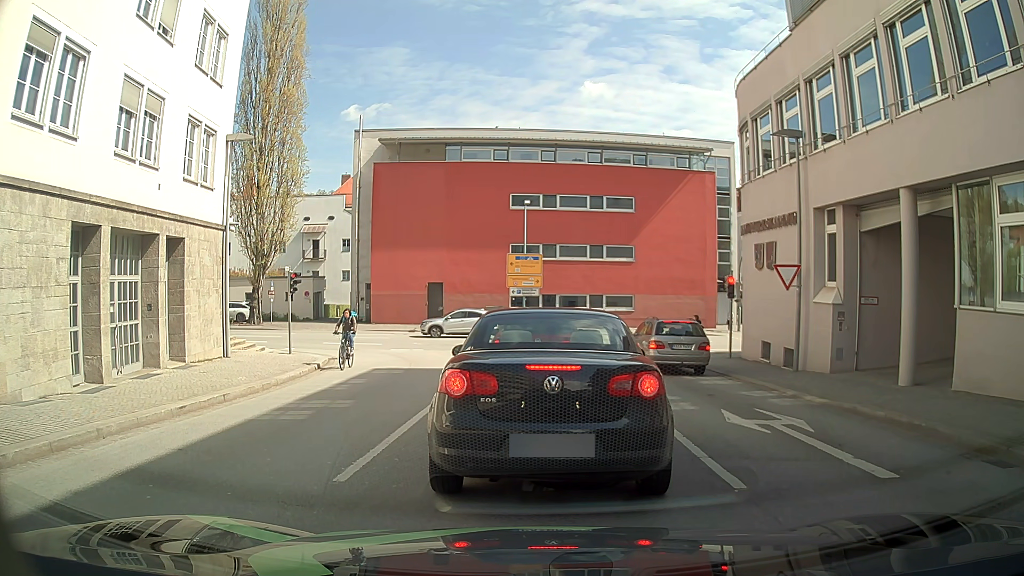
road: tertiary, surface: asphalt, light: Day
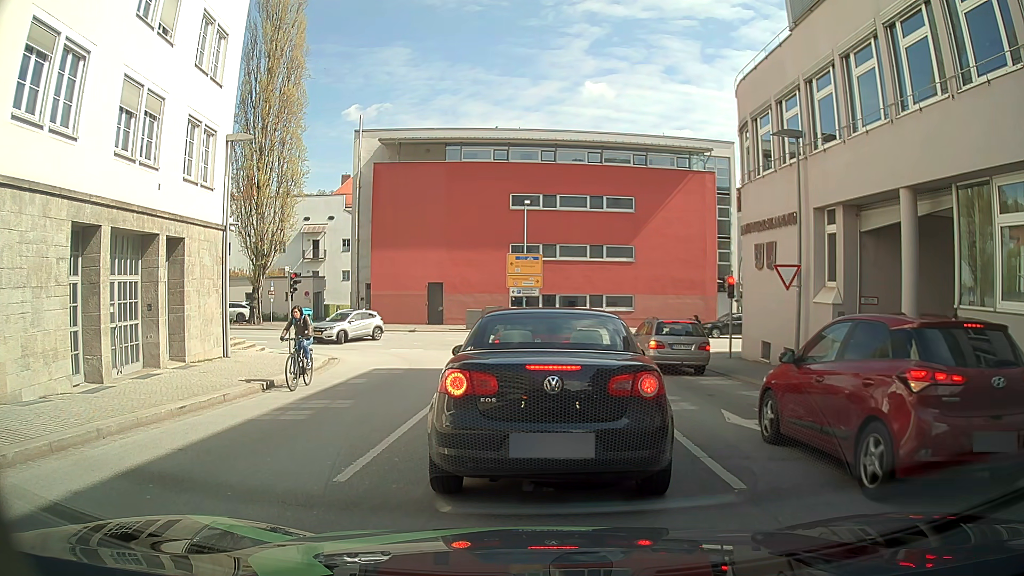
(0.0, 0.0) m; 0°
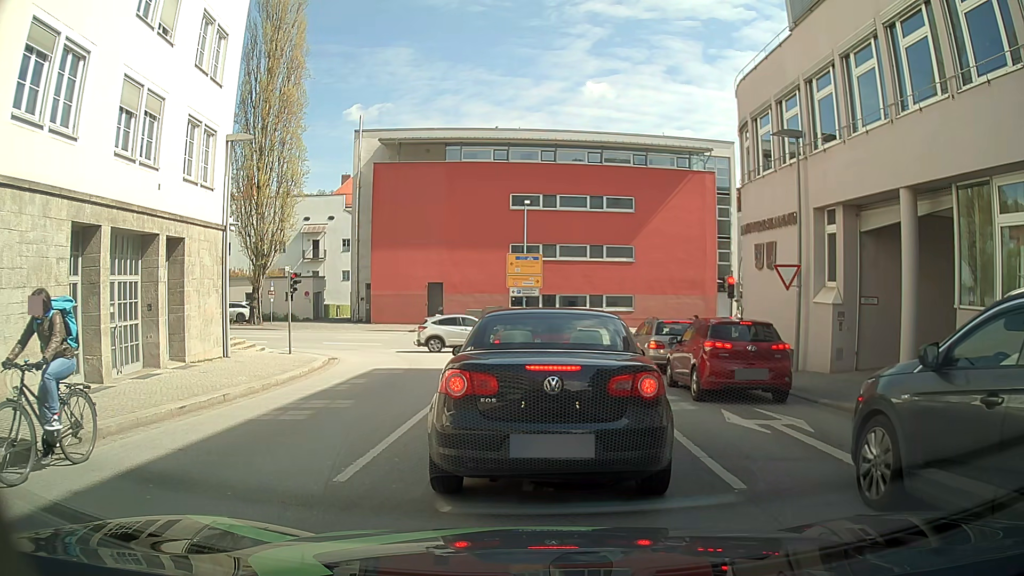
(0.0, 0.0) m; 0°
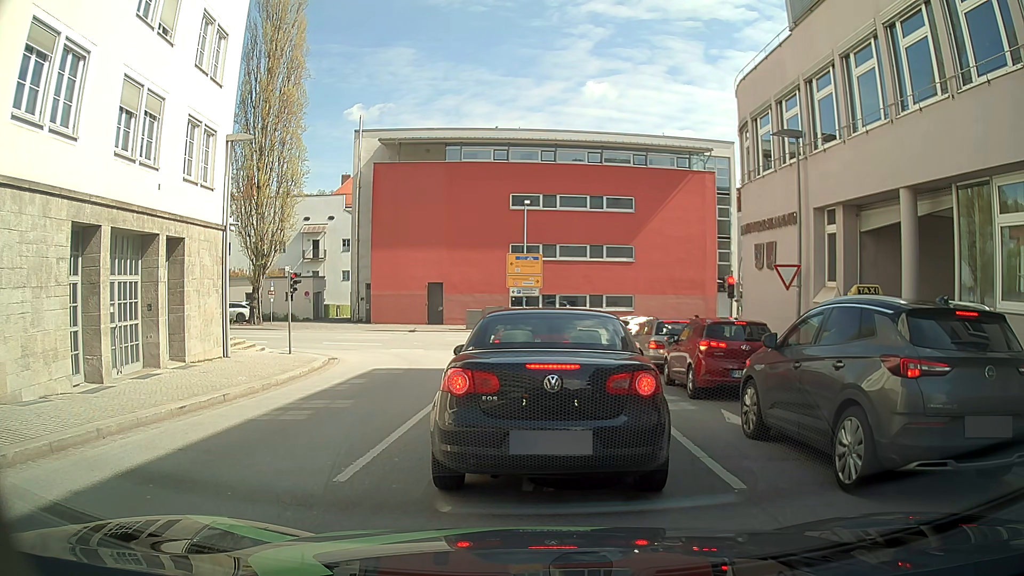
(0.0, 0.0) m; 0°
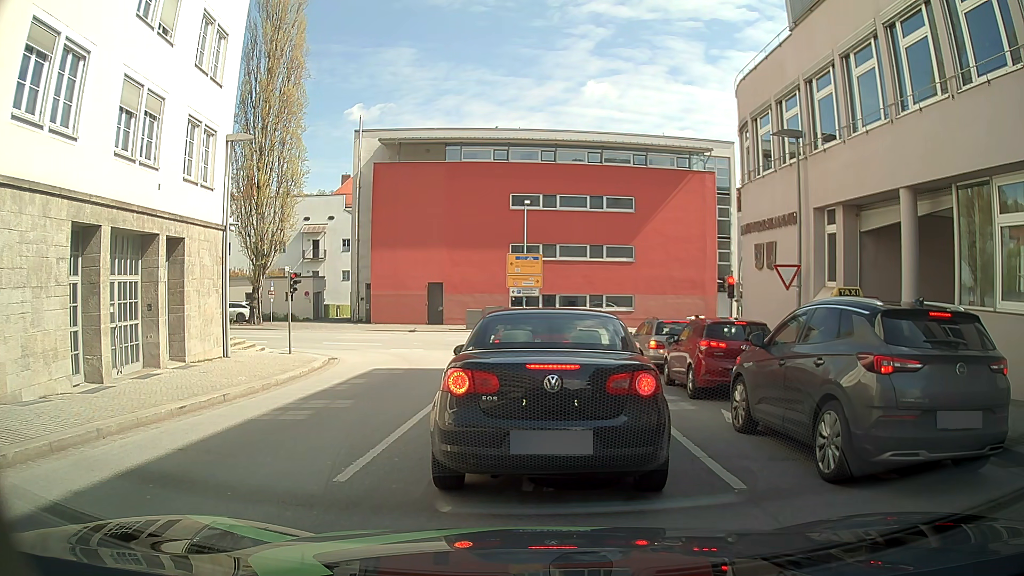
(0.0, 0.0) m; 0°
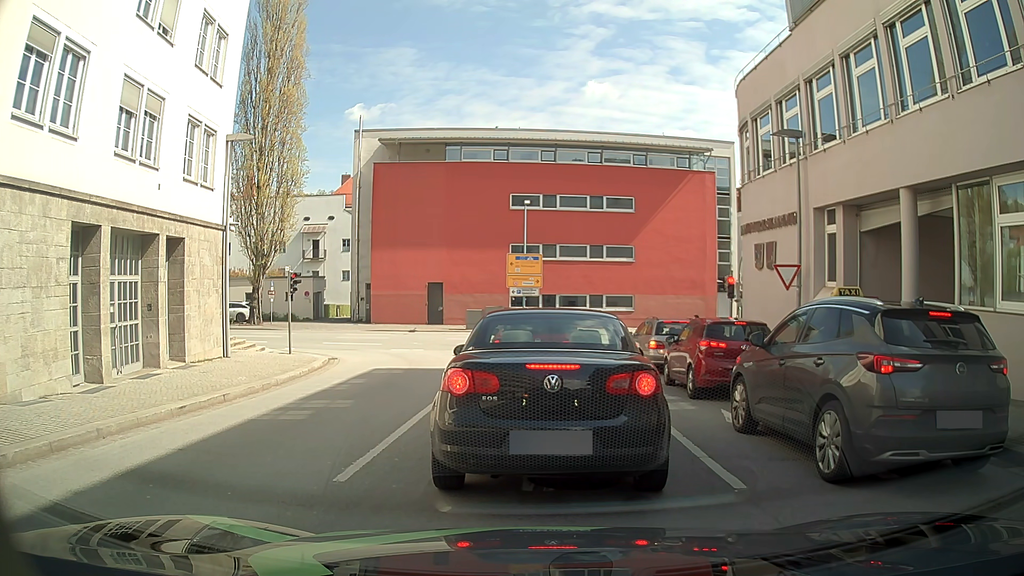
(0.0, 0.0) m; 0°
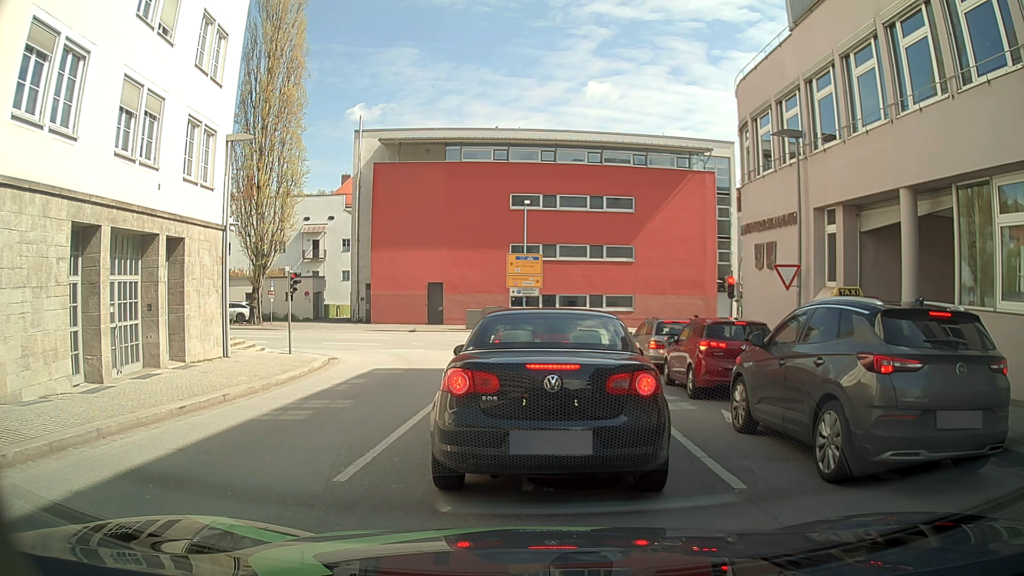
(0.0, 0.0) m; 0°
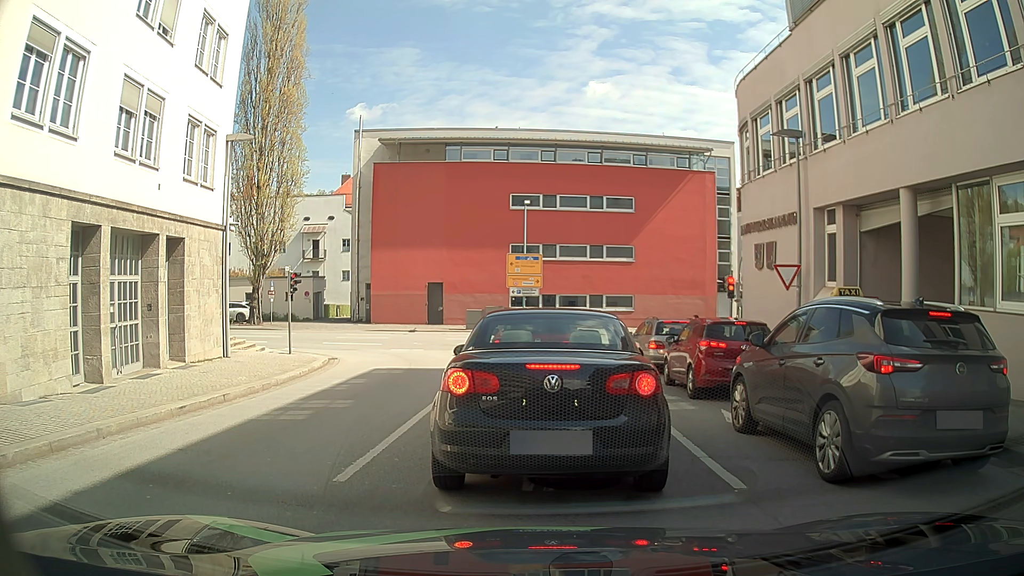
(0.0, 0.0) m; 0°
